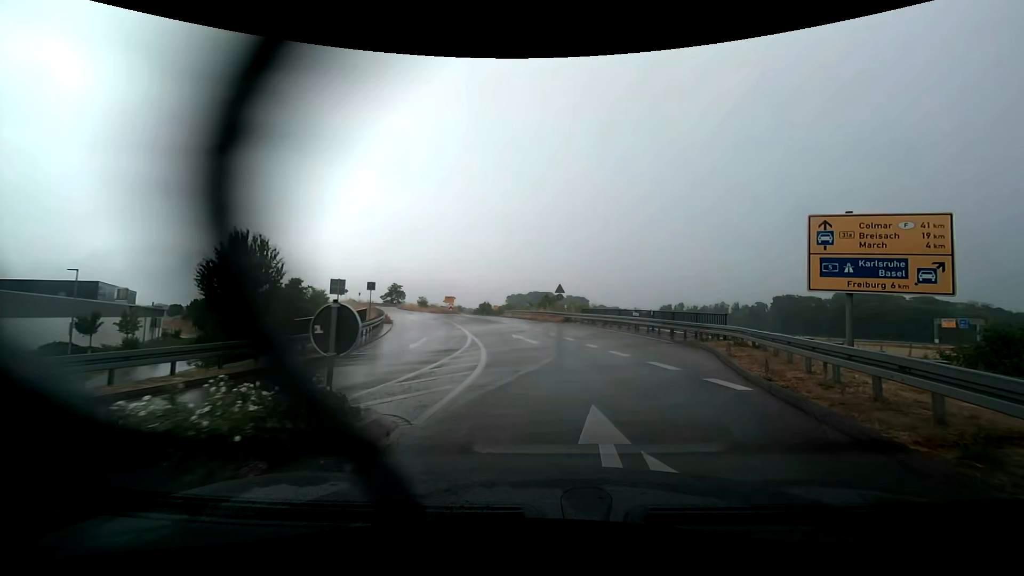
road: trunk_link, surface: asphalt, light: Day
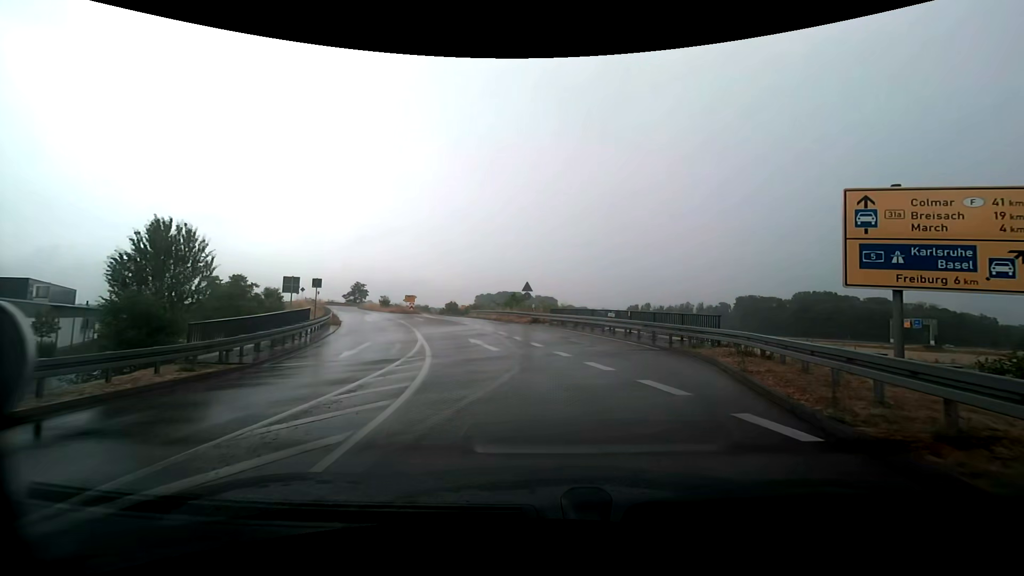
(+0.2, +3.2) m; +6°
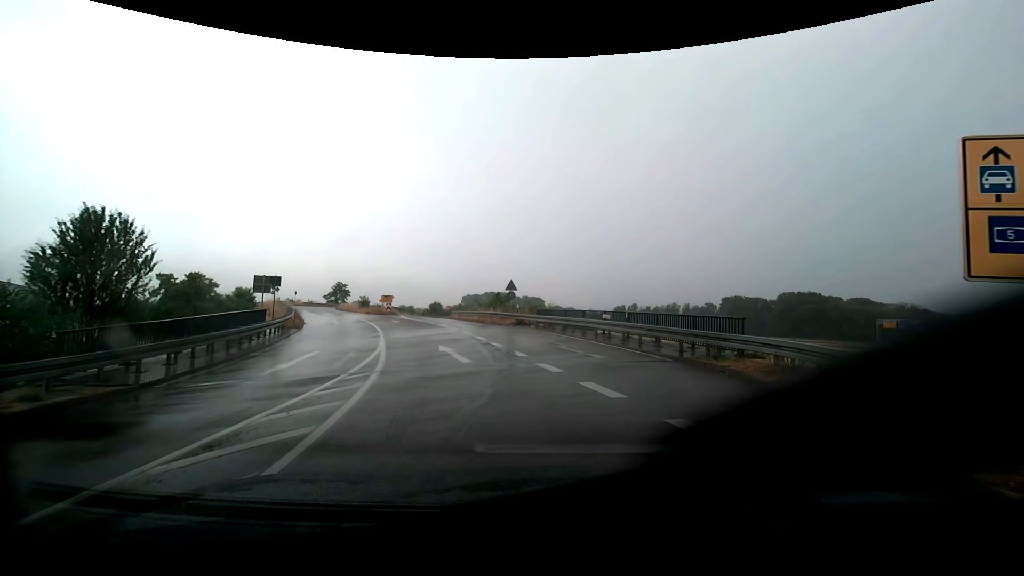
(+0.1, +3.2) m; +2°
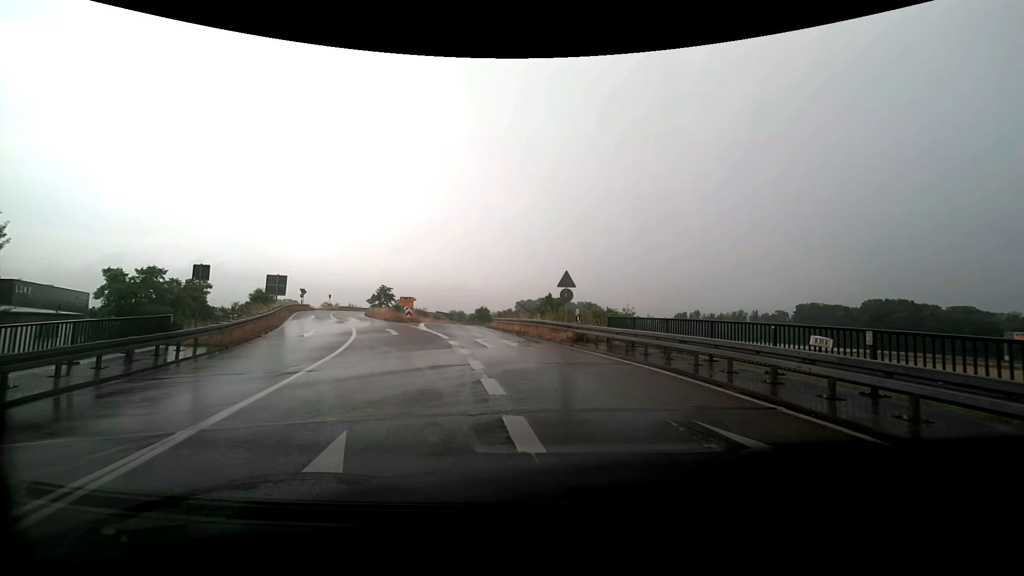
(-0.4, +11.5) m; -7°
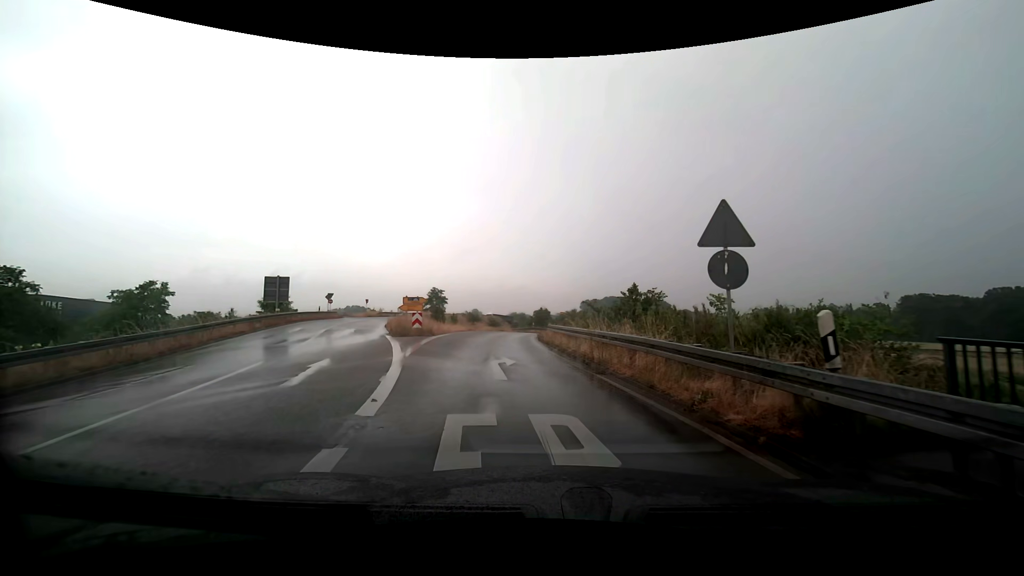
(-0.3, +14.0) m; -6°
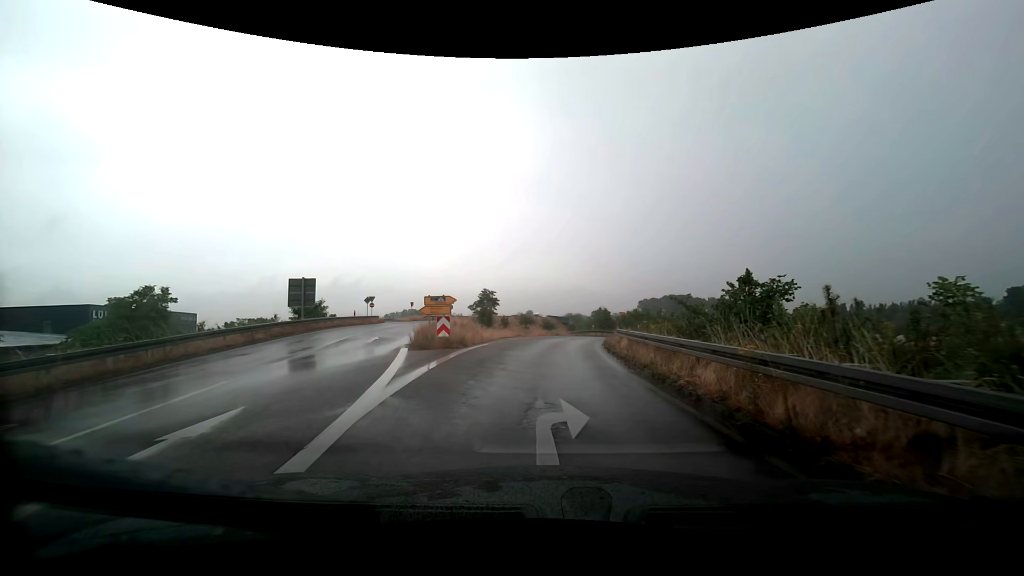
(-0.4, +6.8) m; -6°
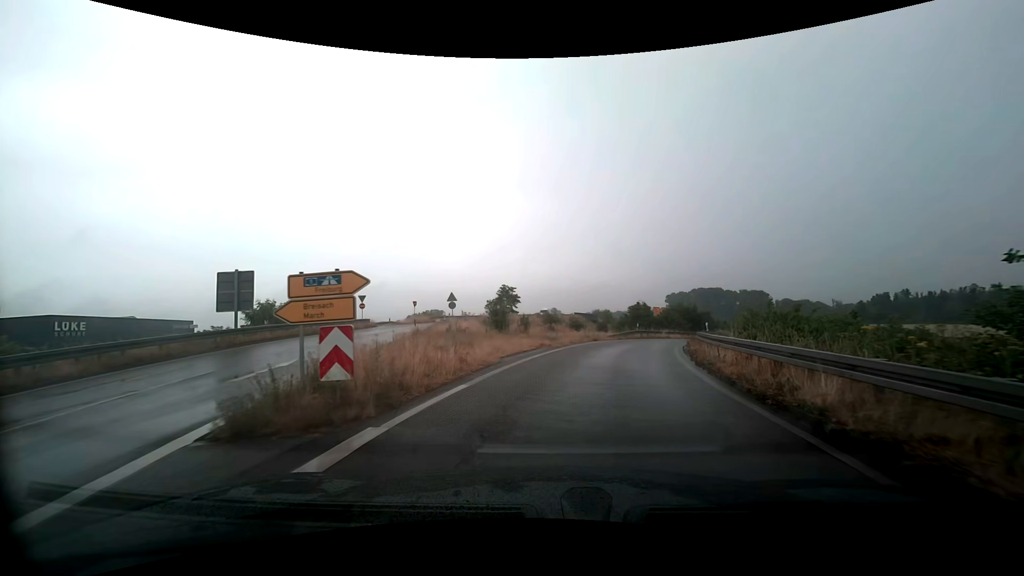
(-0.6, +12.1) m; -4°
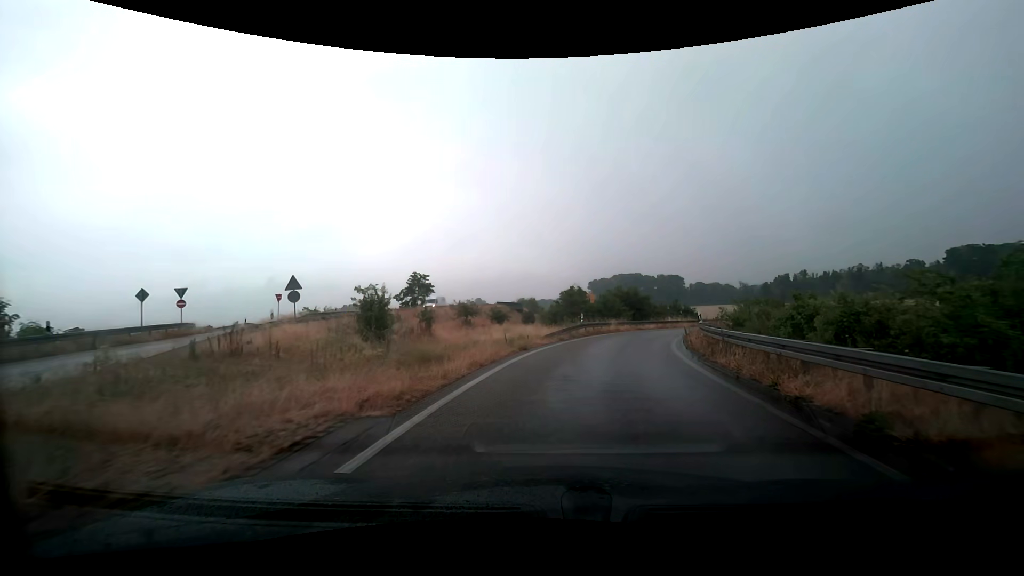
(+1.0, +14.3) m; +8°
(0, +10) (+2, +20) (+4, +30) (+8, +39) (+12, +48) (+18, +56) (+24, +64) (+31, +71) (+39, +77) (+48, +81) m
